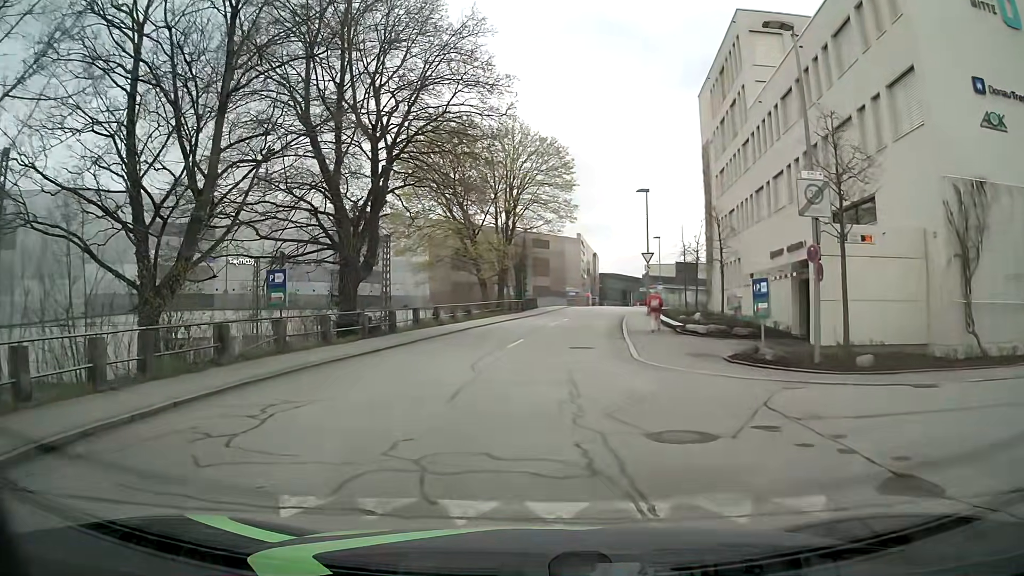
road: residential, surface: asphalt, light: Day
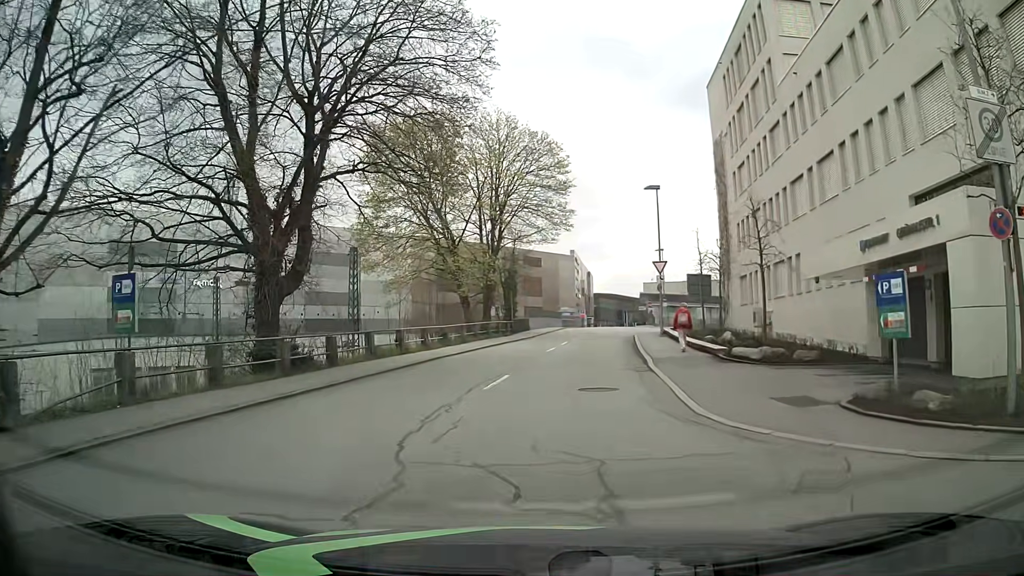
(0.0, +7.2) m; +1°
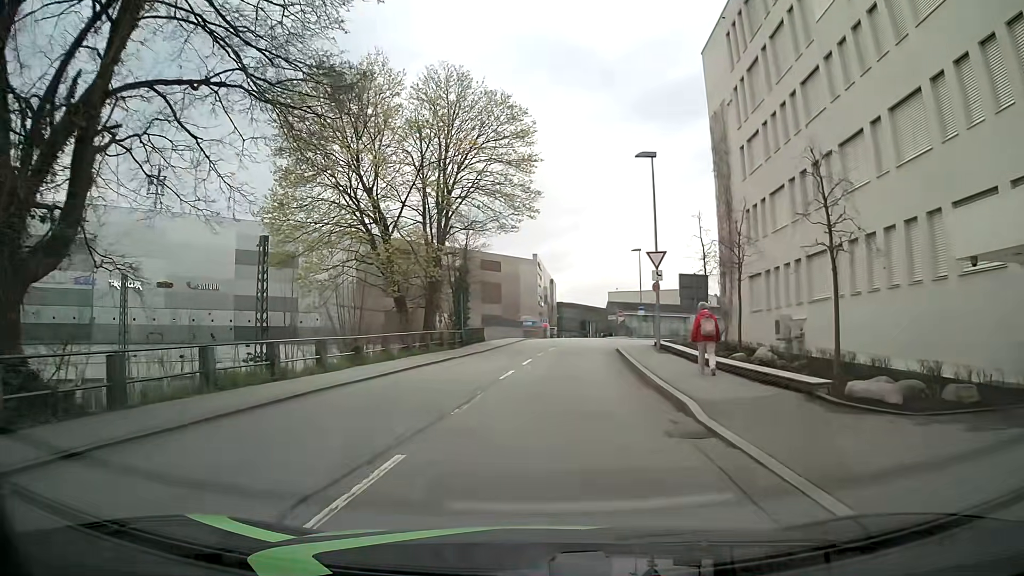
(+0.1, +9.6) m; +2°
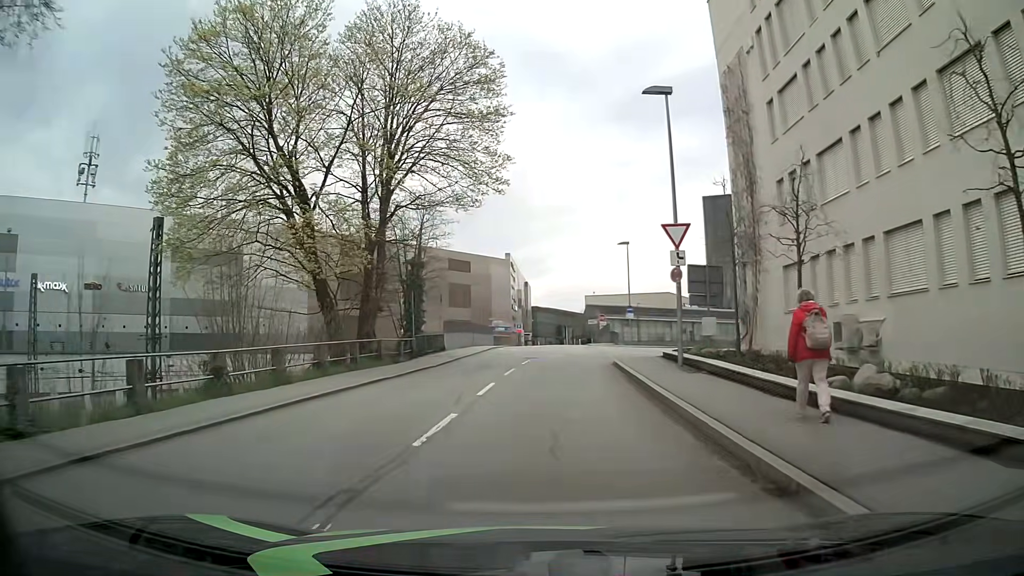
(+0.2, +8.5) m; +2°
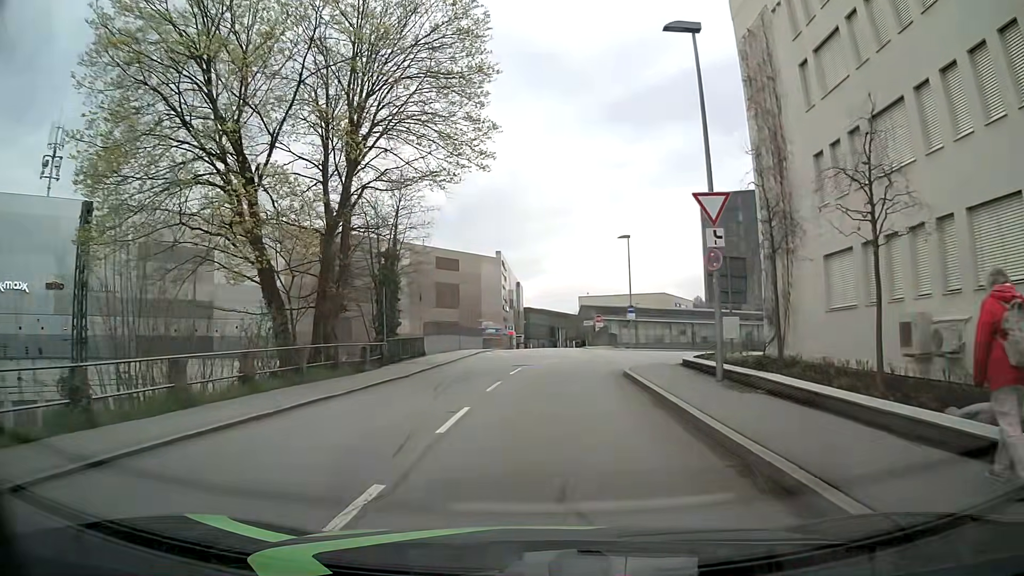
(+0.1, +4.7) m; 0°
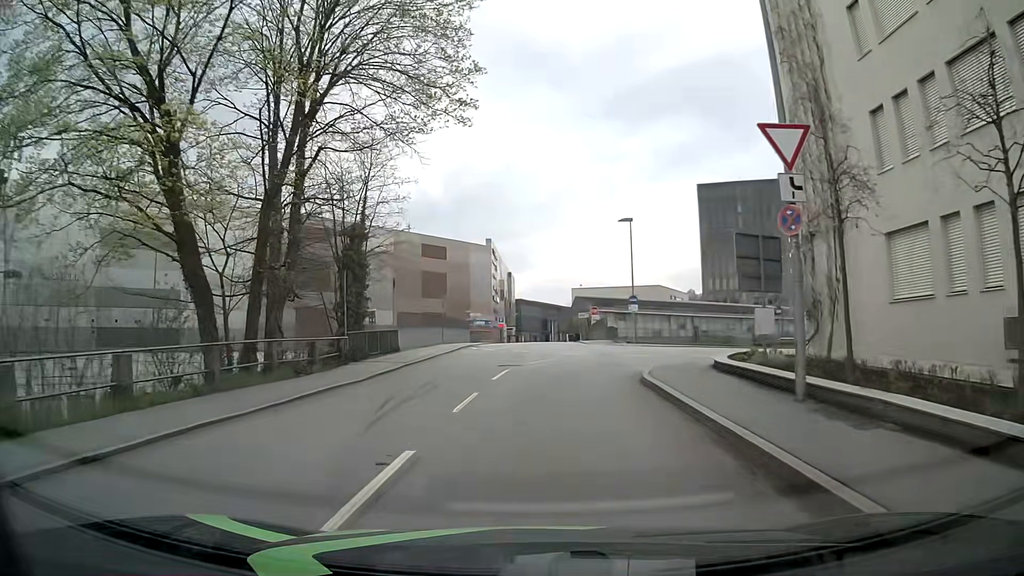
(+0.1, +4.7) m; +1°
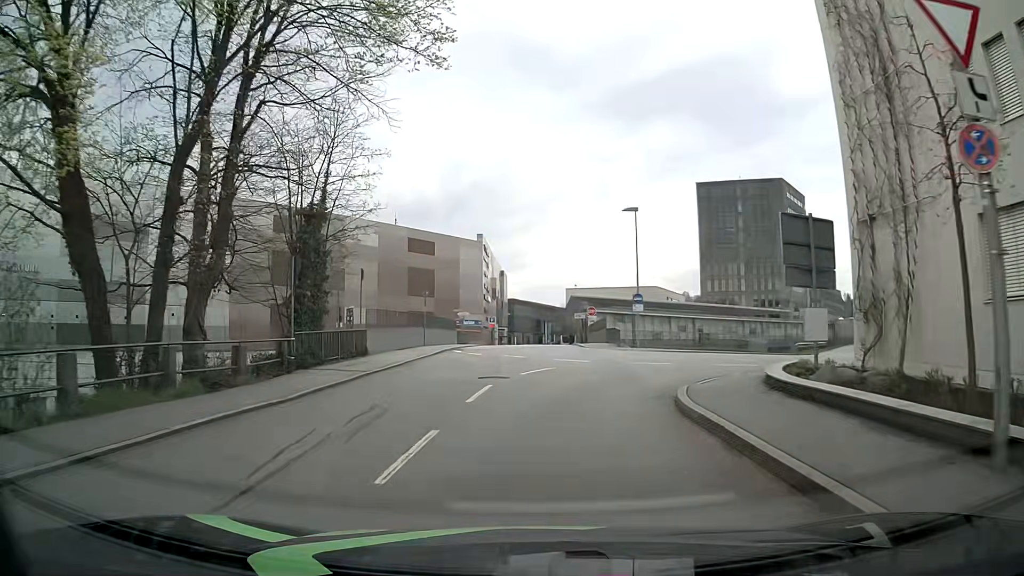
(0.0, +4.6) m; 0°
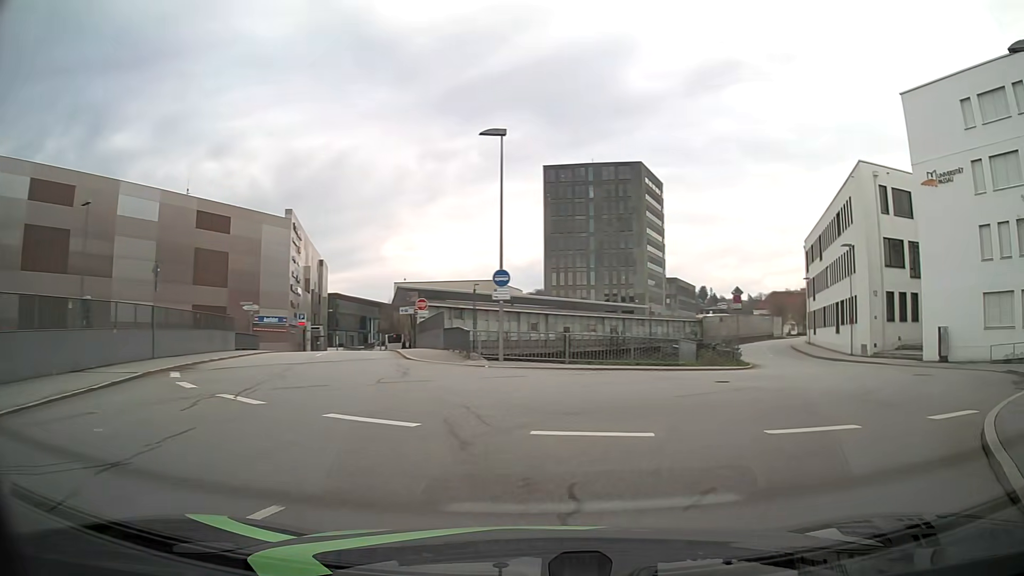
(+0.9, +15.5) m; +14°
(+3, +9) (+10, +17) (+15, +25) (+17, +35) (+19, +45) (+22, +54) (+25, +64) (+29, +73) (+33, +82) (+38, +91) m
